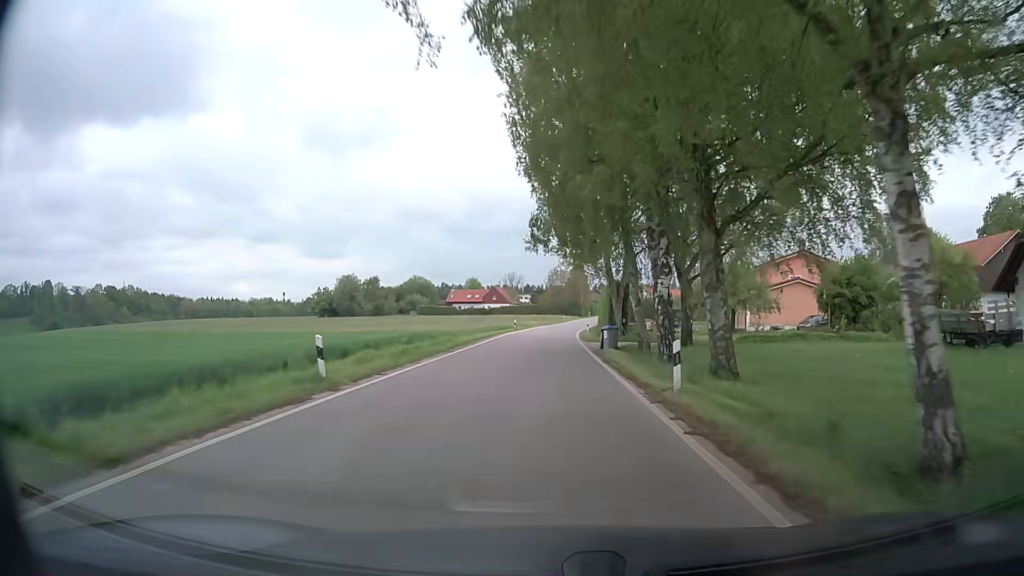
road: secondary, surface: asphalt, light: Day
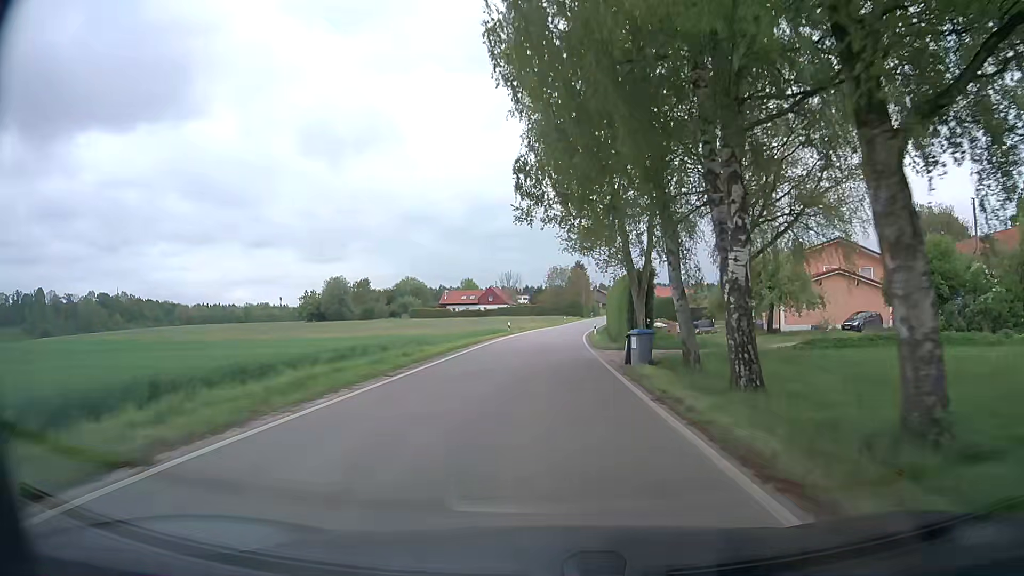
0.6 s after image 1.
(+0.1, +9.7) m; 0°
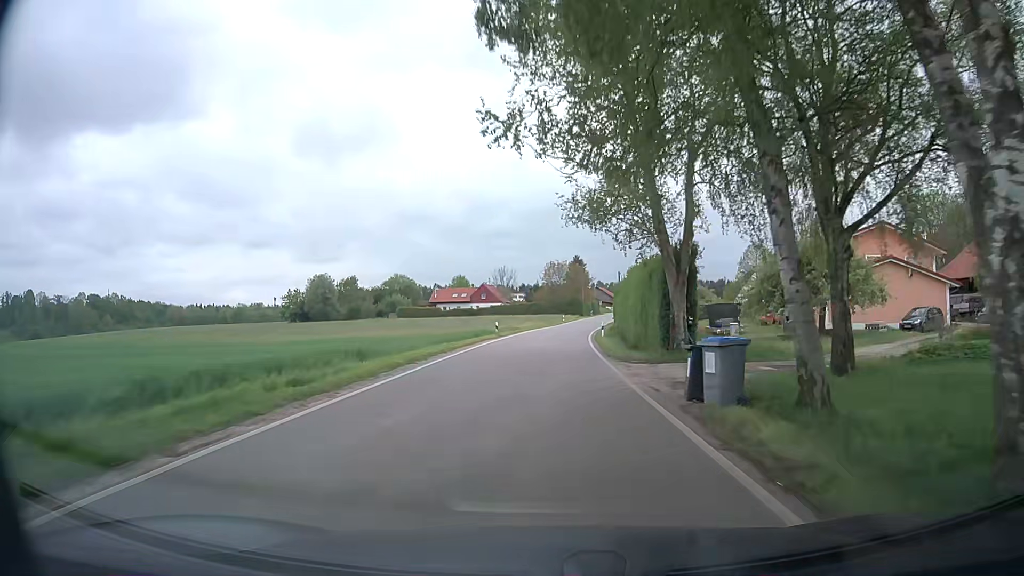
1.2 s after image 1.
(+0.1, +9.6) m; 0°
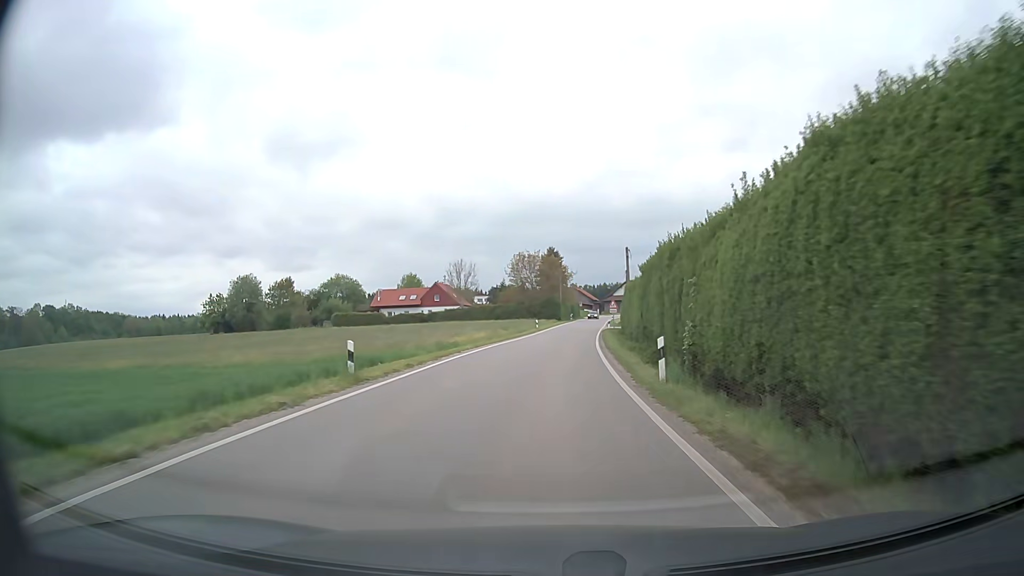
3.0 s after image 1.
(+0.6, +28.1) m; +3°
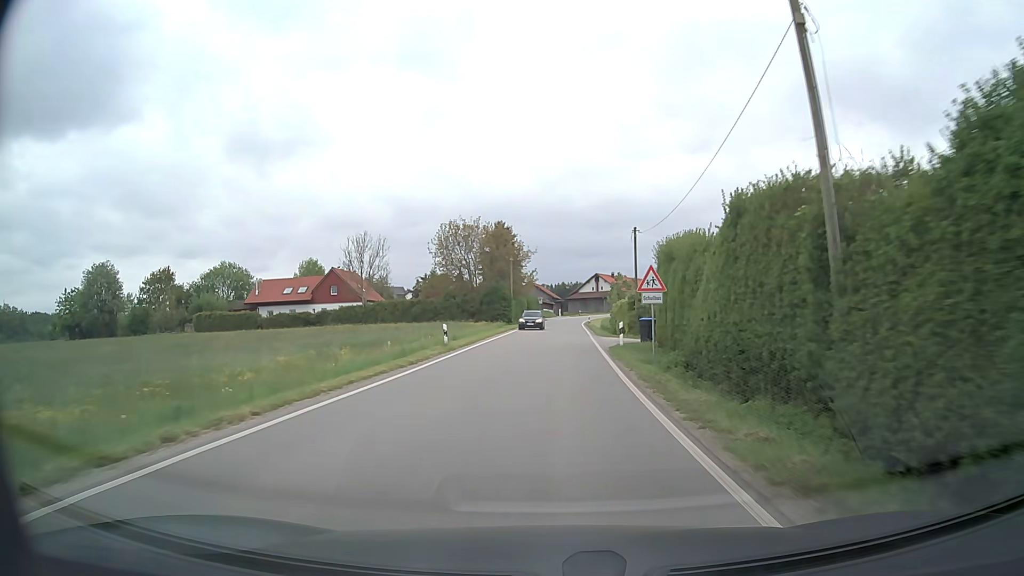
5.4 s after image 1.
(+1.0, +36.8) m; +3°
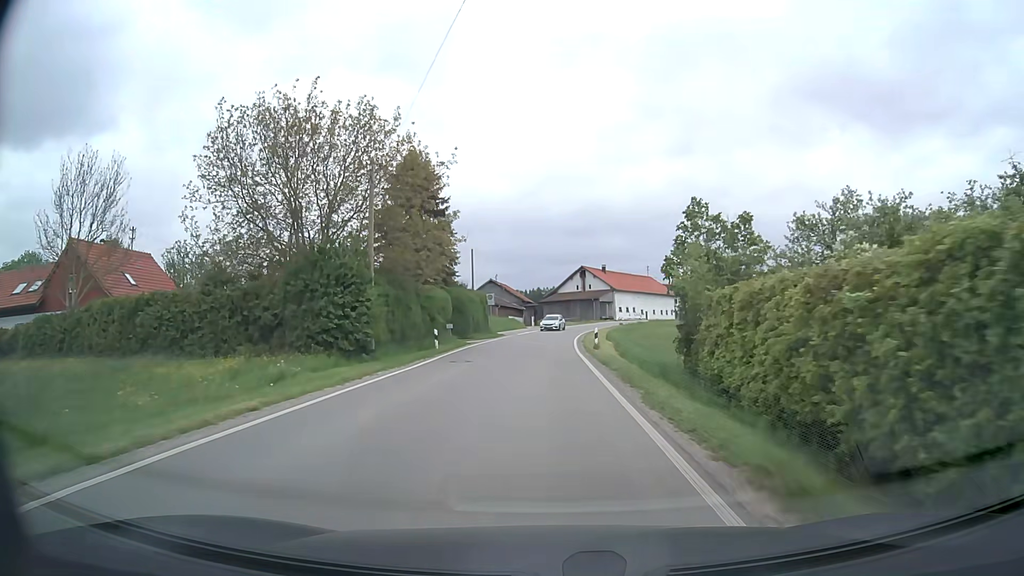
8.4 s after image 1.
(+1.5, +45.0) m; +2°
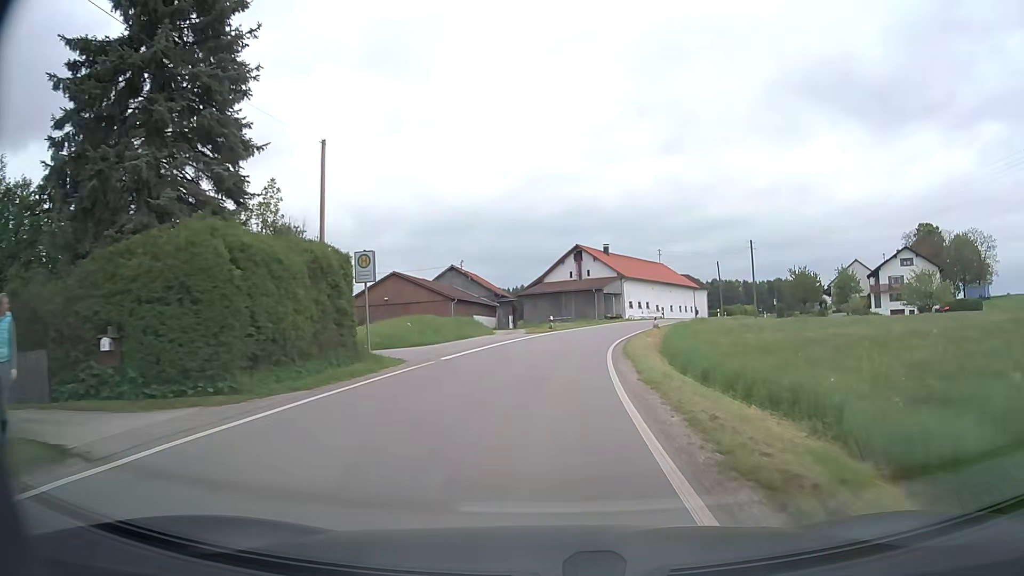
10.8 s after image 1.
(+0.5, +33.2) m; +1°
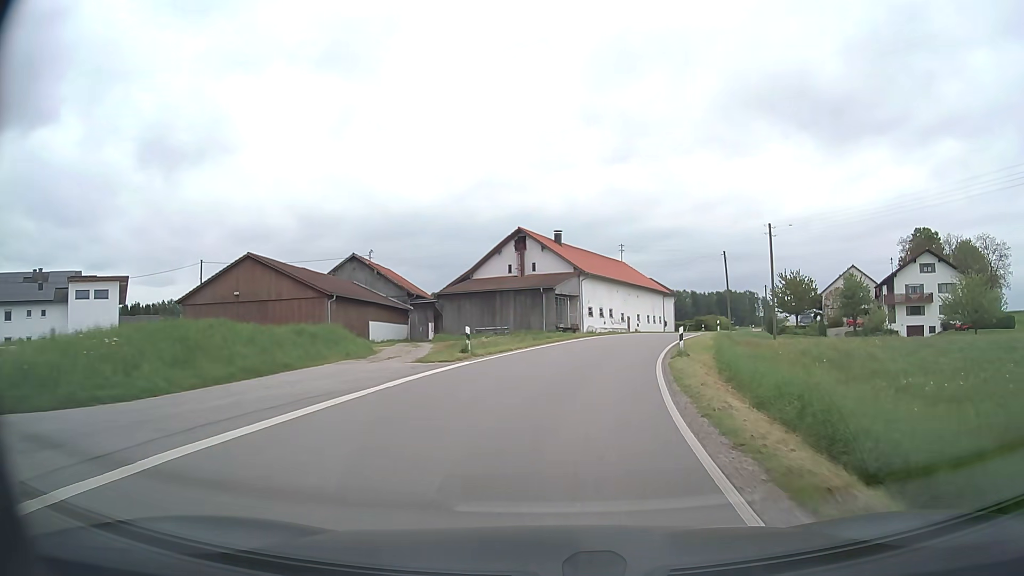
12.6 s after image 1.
(+0.8, +22.8) m; +5°
(0, +10) (+1, +20) (+3, +30) (+6, +39) (+9, +49) (+13, +58) (+17, +67) (+20, +77) (+24, +86) (+28, +95) m
